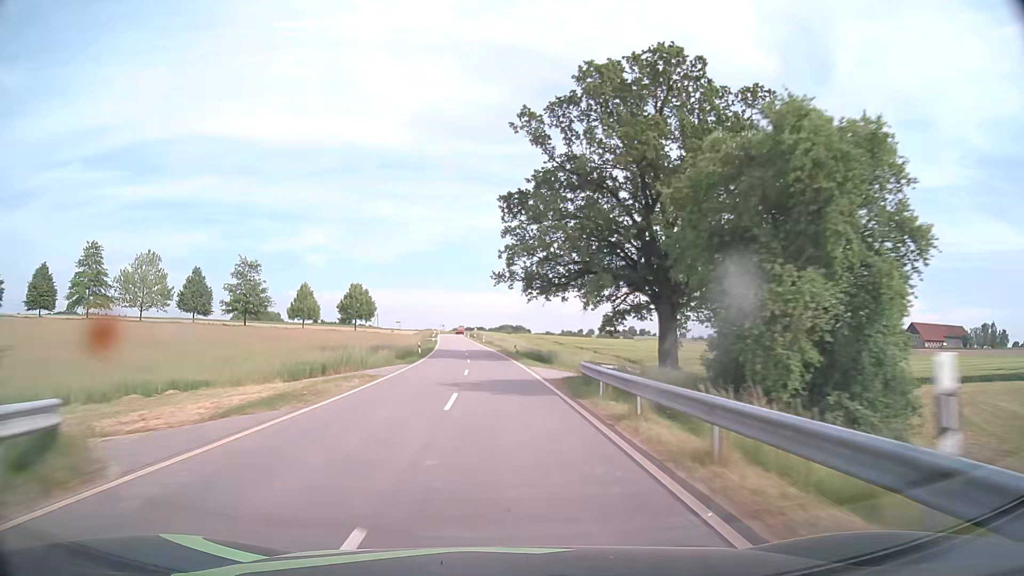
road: tertiary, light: Day
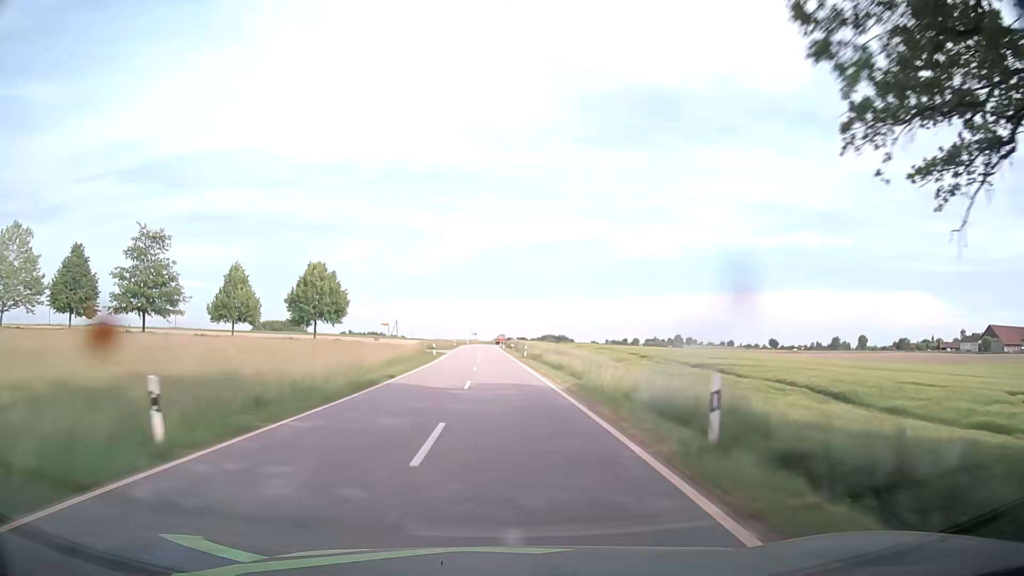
(-1.3, +42.3) m; -4°
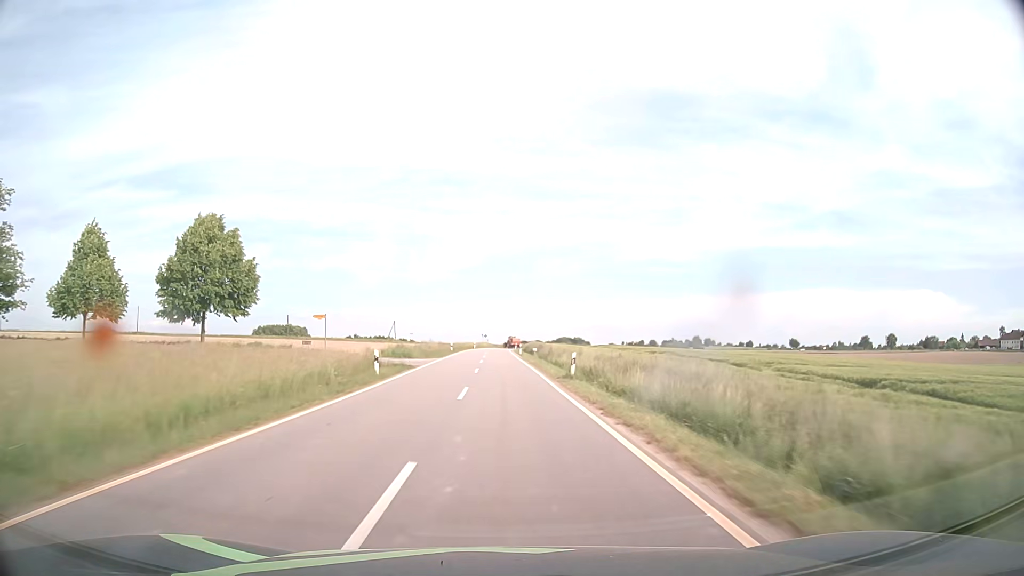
(-0.4, +28.2) m; -1°
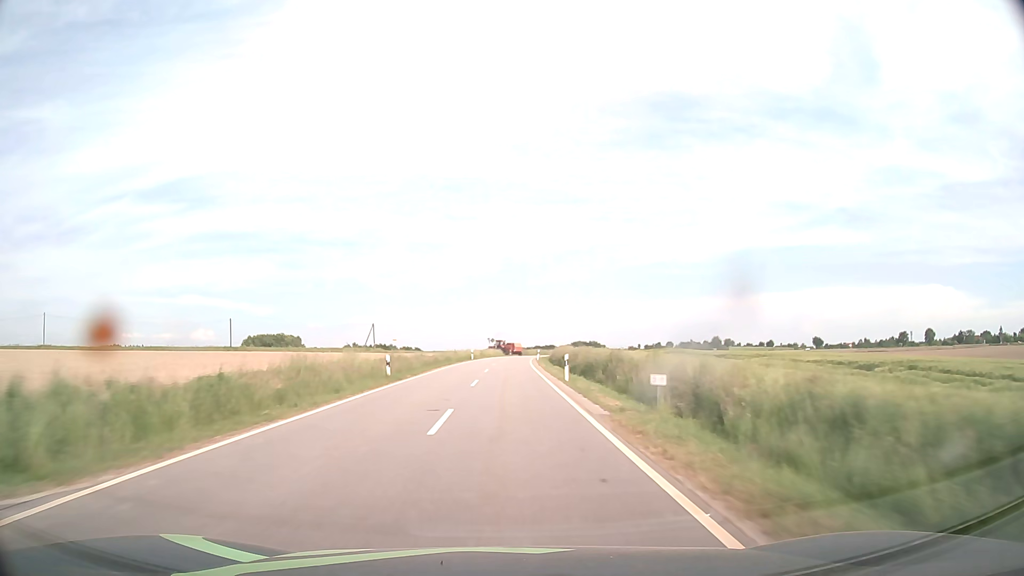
(-0.4, +42.2) m; -1°
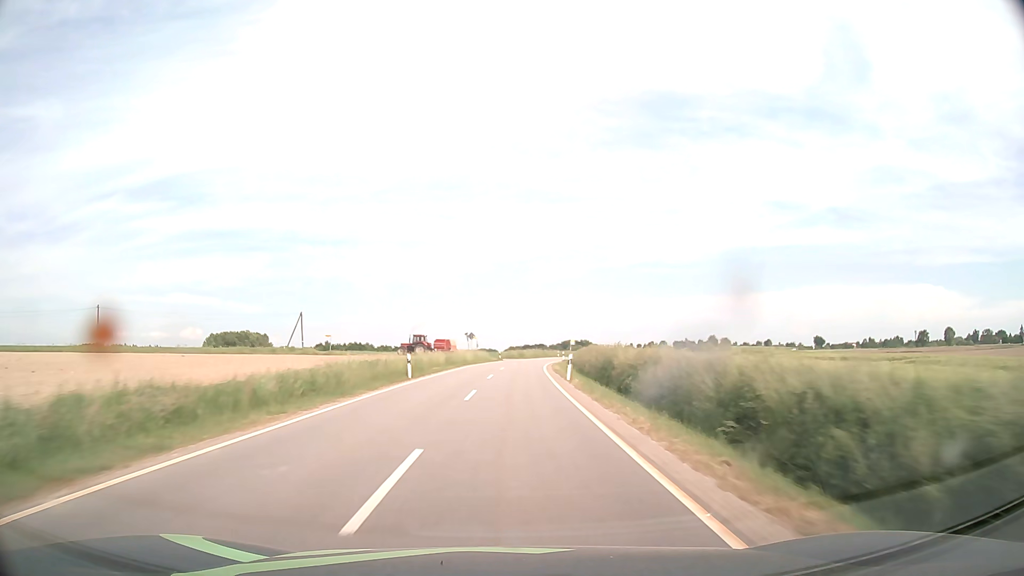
(0.0, +41.9) m; +1°
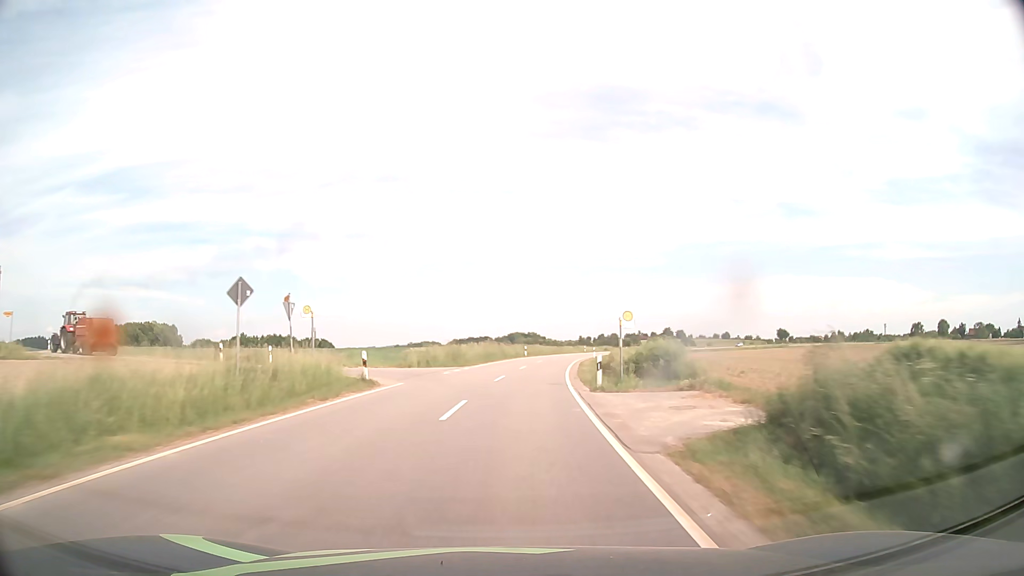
(+1.8, +53.5) m; +4°
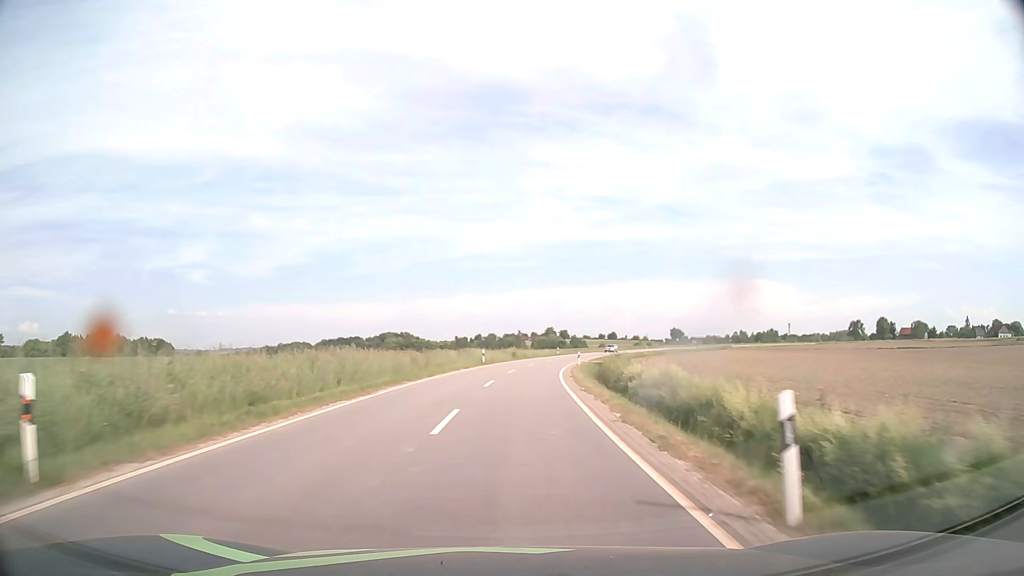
(+5.4, +61.6) m; +11°
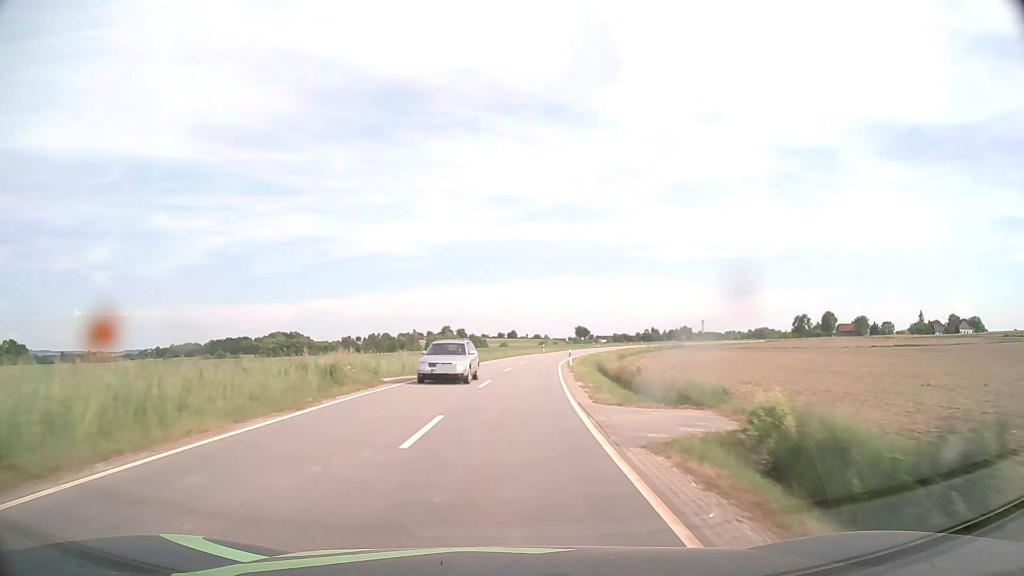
(+3.4, +49.9) m; +9°
(0, +10) (+1, +20) (+1, +30) (+2, +40) (+3, +50) (+4, +60) (+6, +70) (+8, +79) (+10, +89) (+13, +99) m
